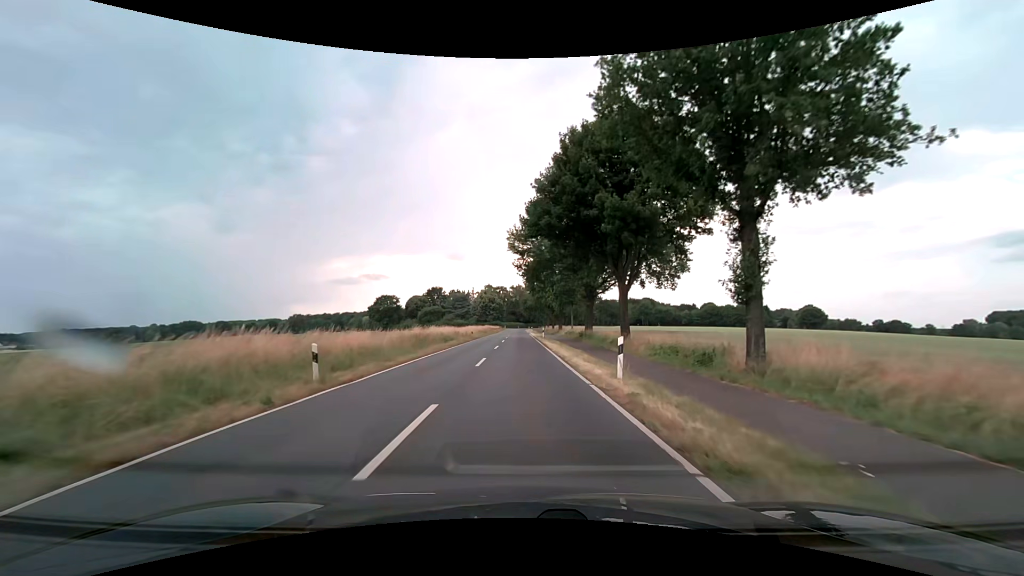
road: secondary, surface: asphalt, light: Day
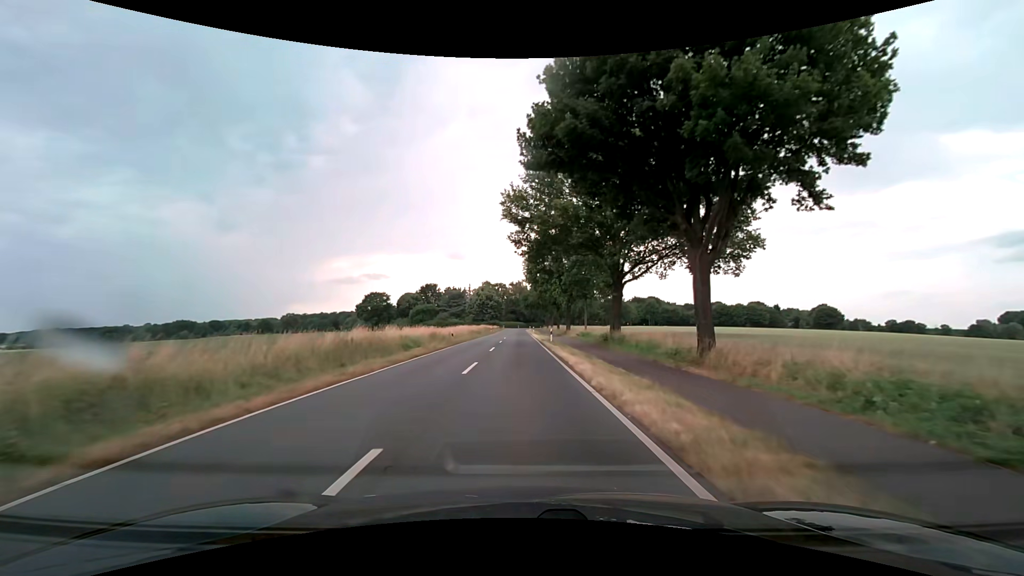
(+0.1, +15.2) m; 0°
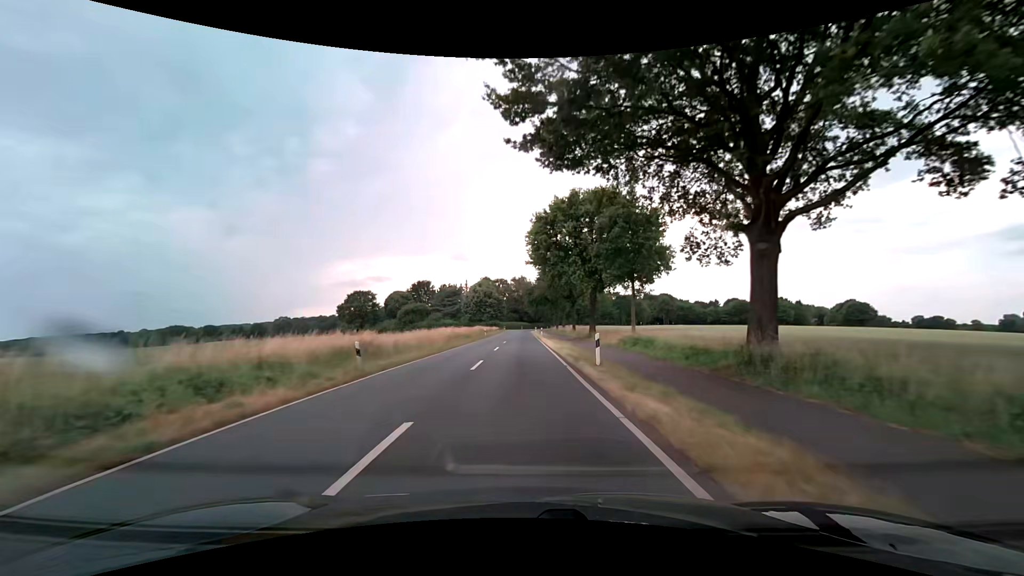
(-0.1, +22.9) m; 0°
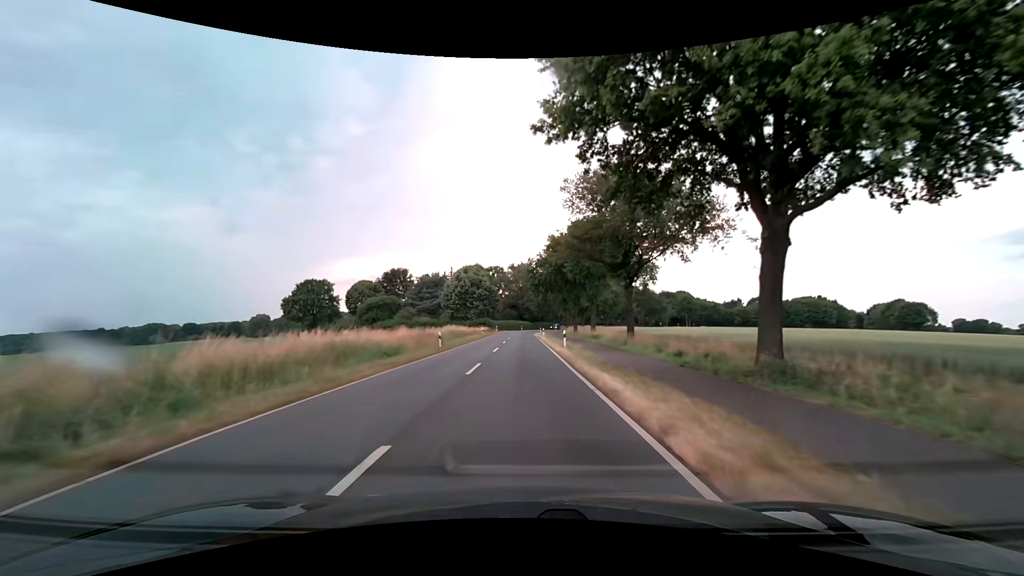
(-0.1, +38.1) m; 0°
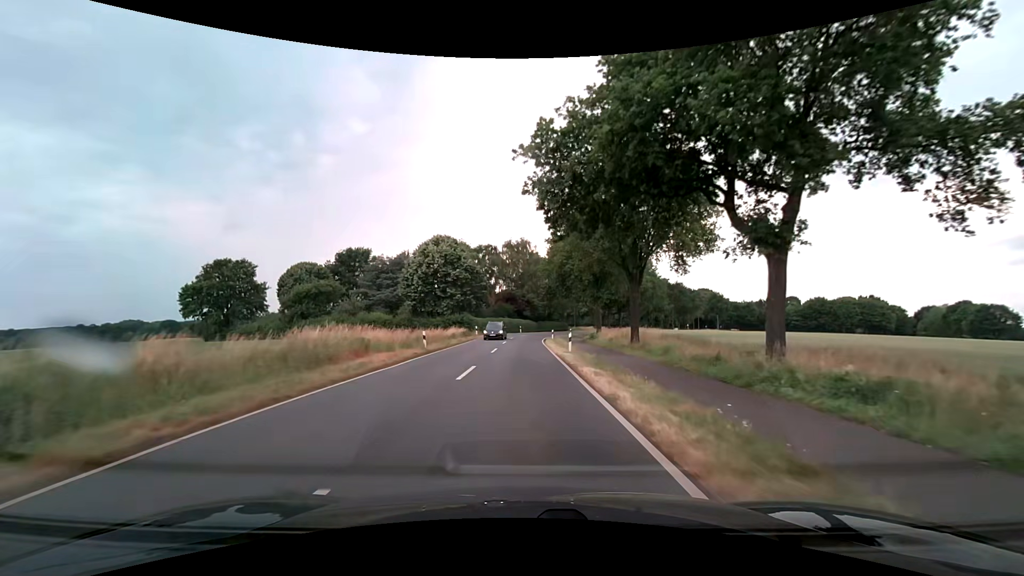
(0.0, +38.1) m; -1°
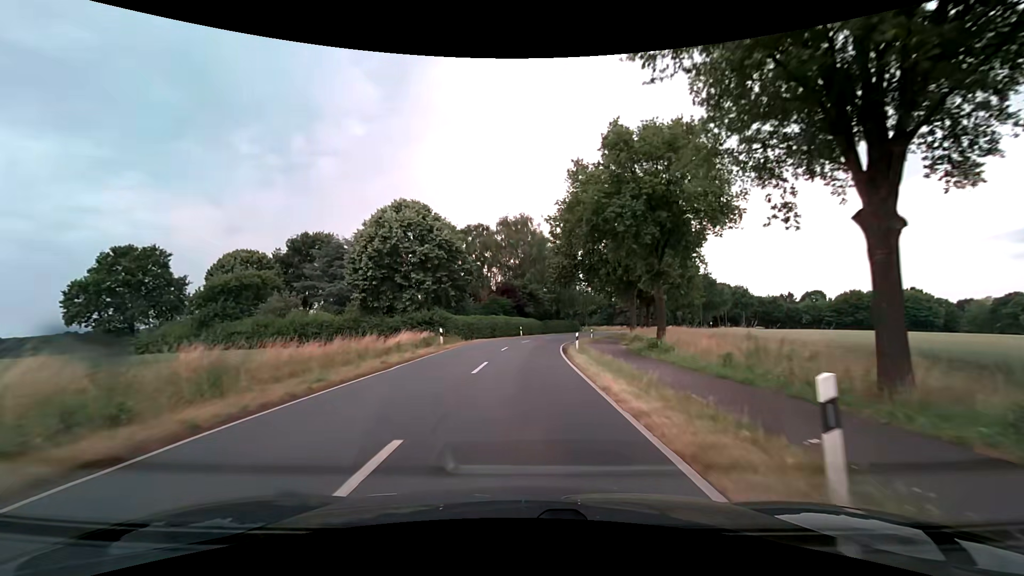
(+0.1, +22.8) m; +1°
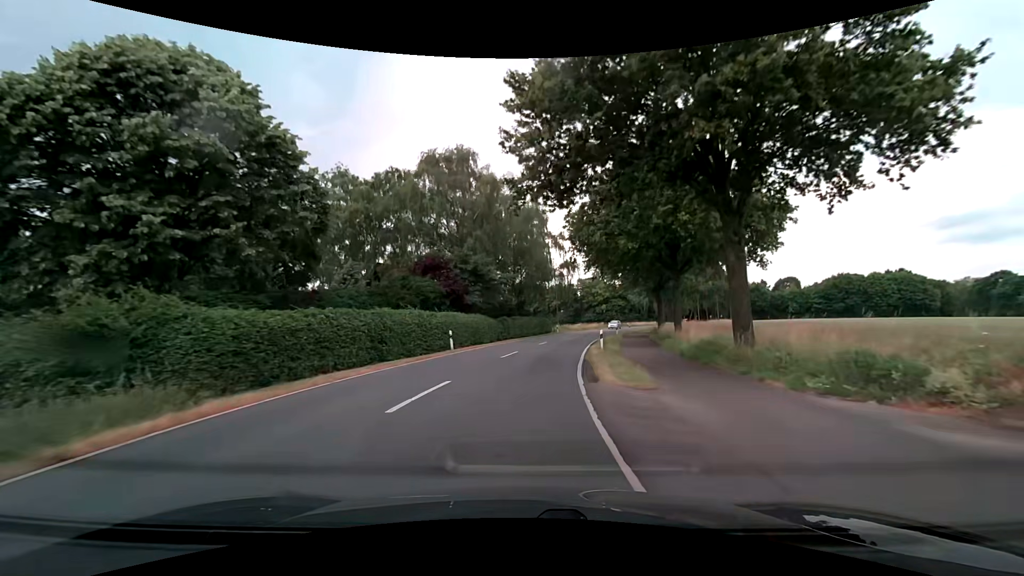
(+1.0, +30.4) m; +4°
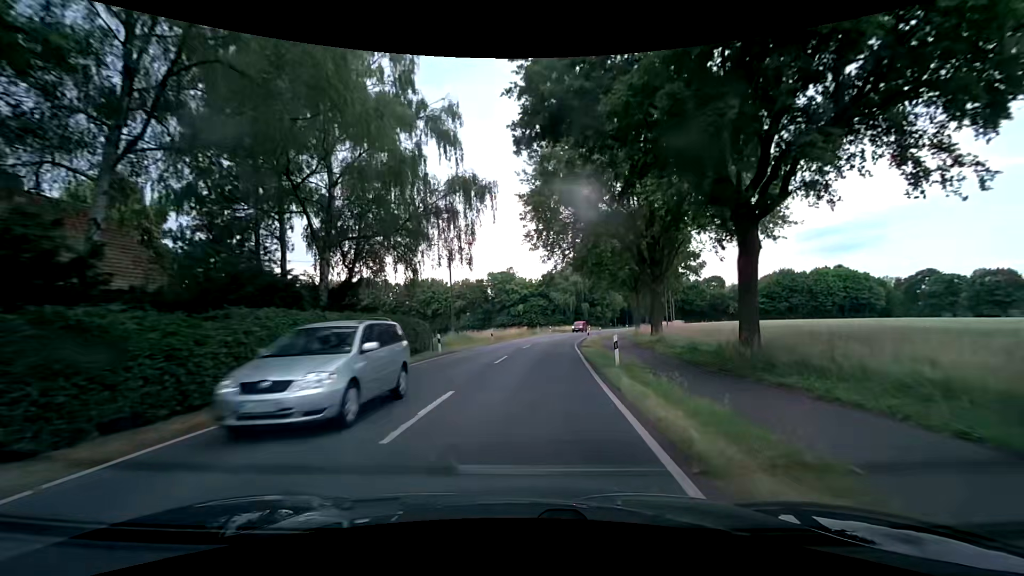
(+3.8, +37.8) m; +11°
(0, +10) (+1, +20) (+1, +30) (+3, +40) (+4, +50) (+6, +60) (+8, +69) (+11, +79) (+14, +89) (+16, +98) m
